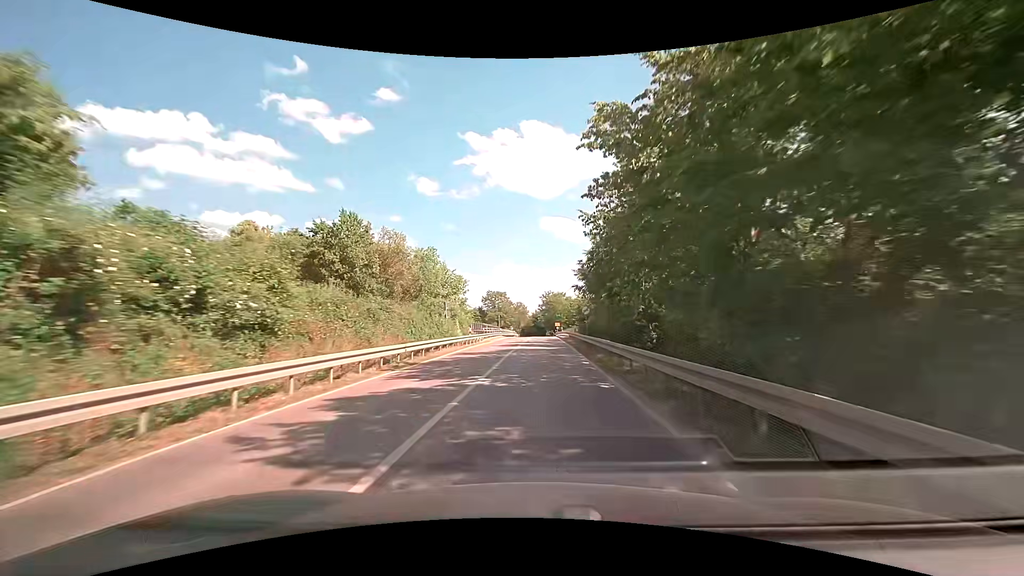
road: tertiary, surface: asphalt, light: Day
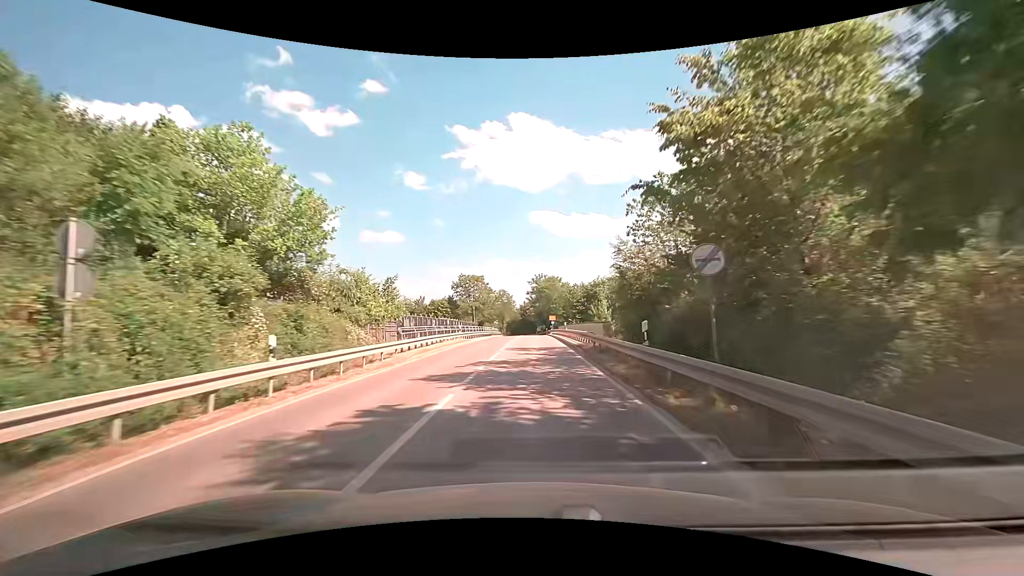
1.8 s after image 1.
(+0.3, +28.1) m; +2°
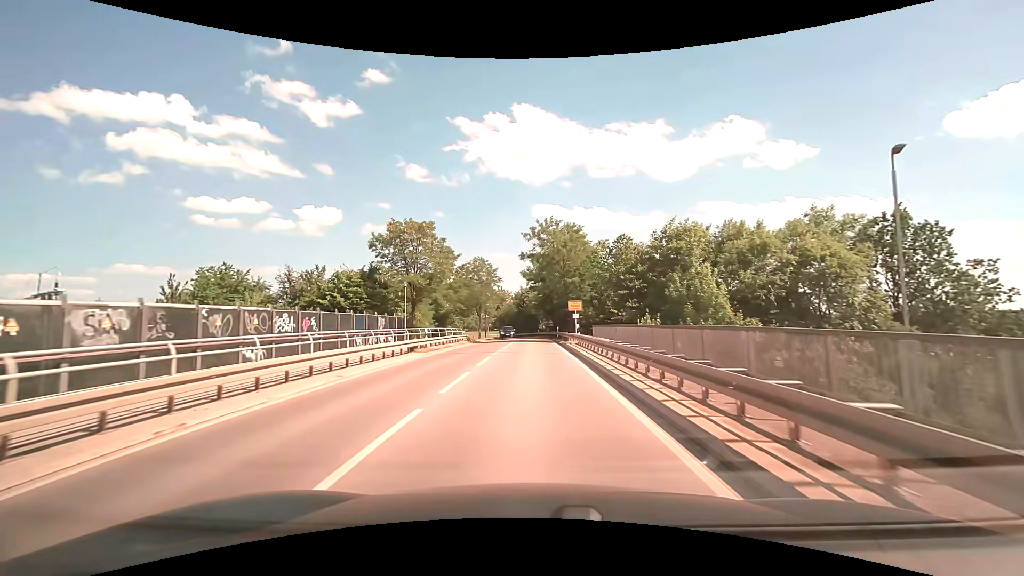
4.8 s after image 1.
(-0.3, +43.6) m; -1°
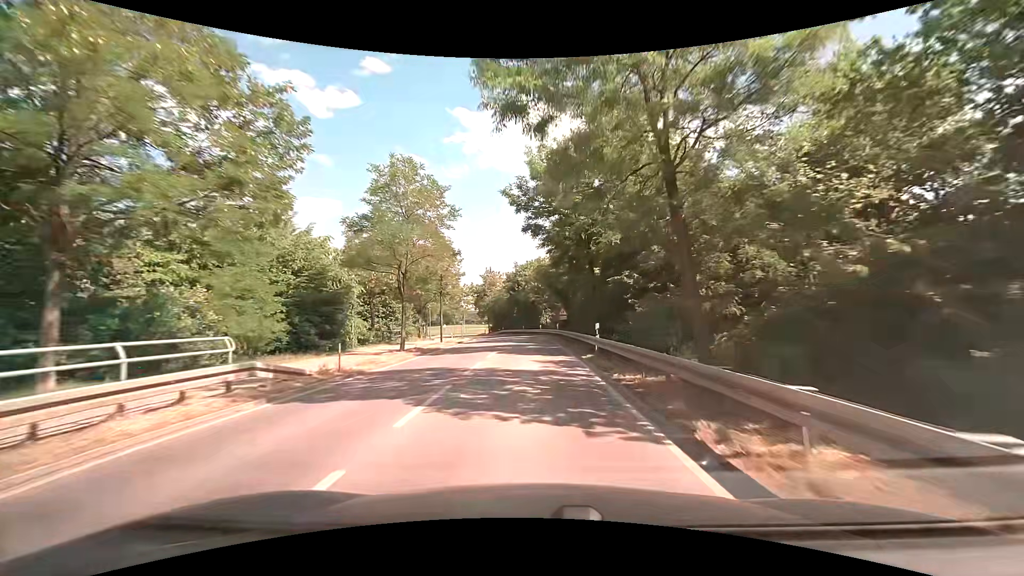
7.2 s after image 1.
(0.0, +33.0) m; 0°
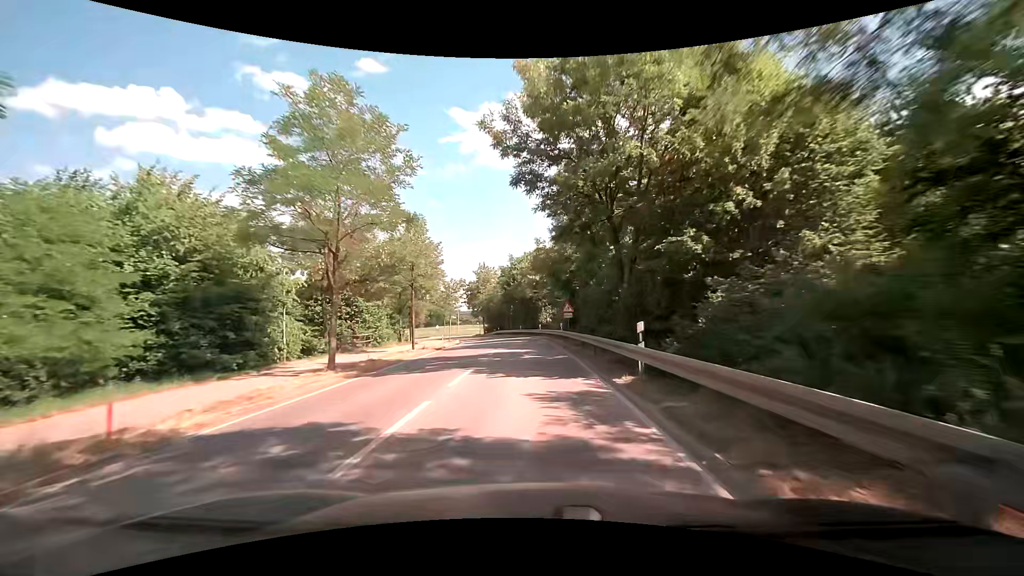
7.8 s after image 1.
(0.0, +8.1) m; 0°
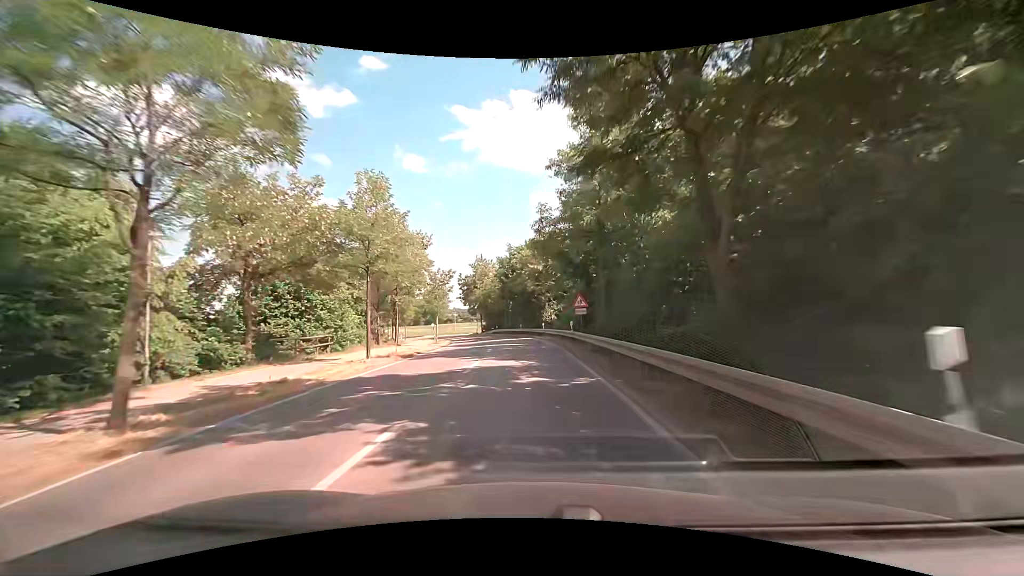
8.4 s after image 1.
(0.0, +8.0) m; 0°
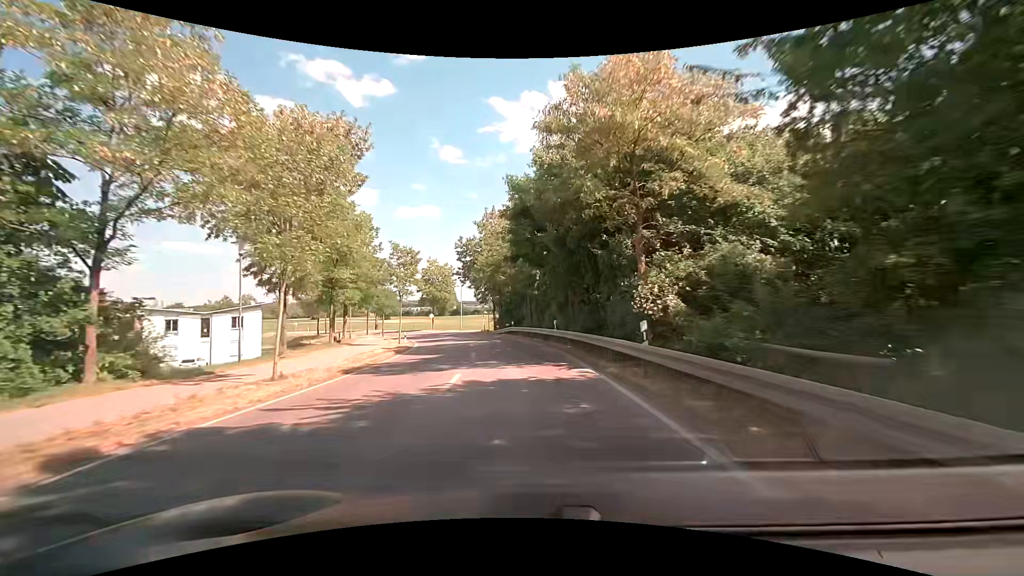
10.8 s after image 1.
(-1.0, +31.5) m; -4°
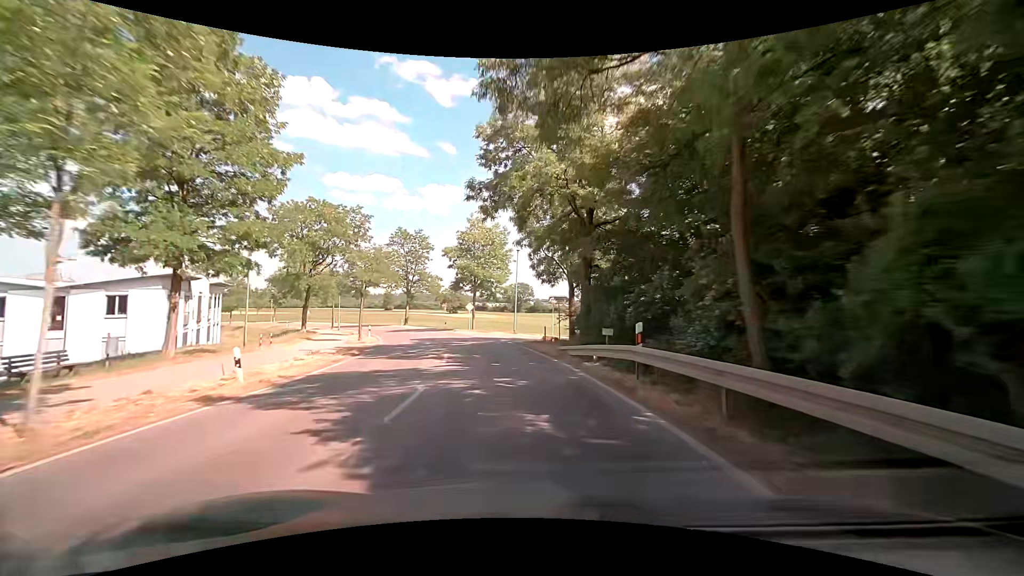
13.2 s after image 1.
(-1.9, +32.2) m; -9°
(0, +10) (-1, +20) (-3, +30) (-5, +39) (-9, +49) (-13, +58) (-18, +67) (-23, +75) (-30, +83) (-36, +90) m
